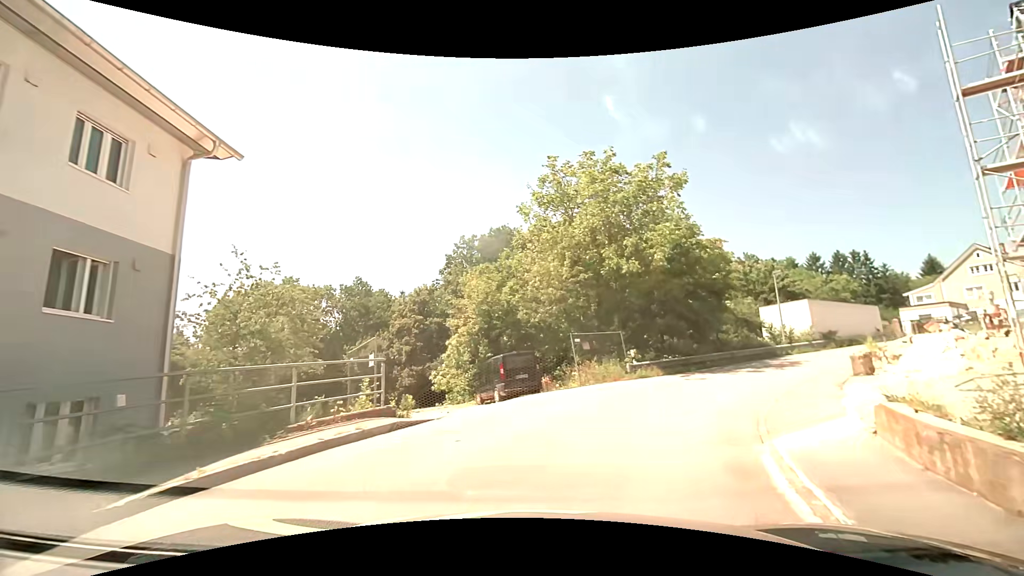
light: Day
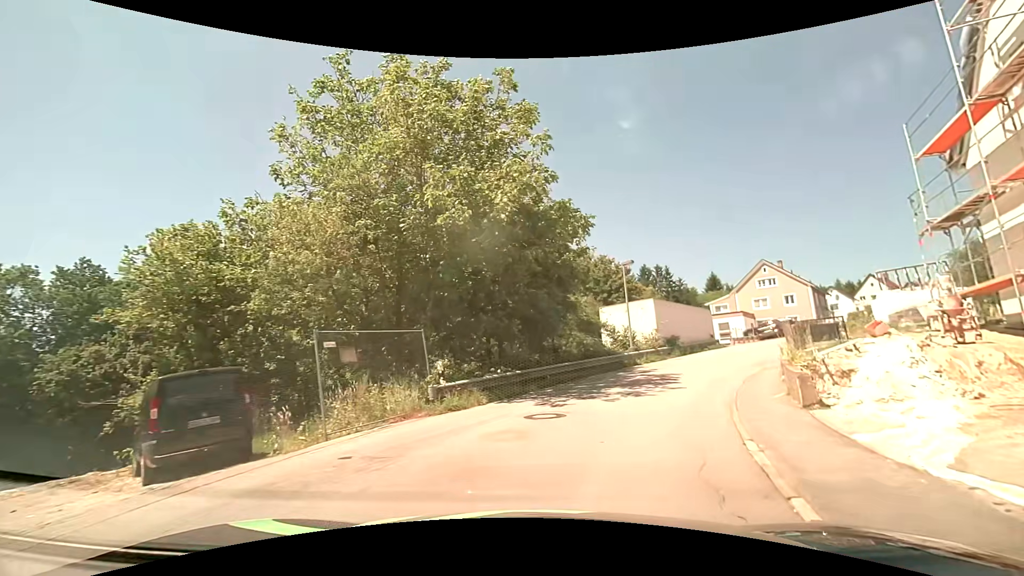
(+1.2, +8.8) m; +18°
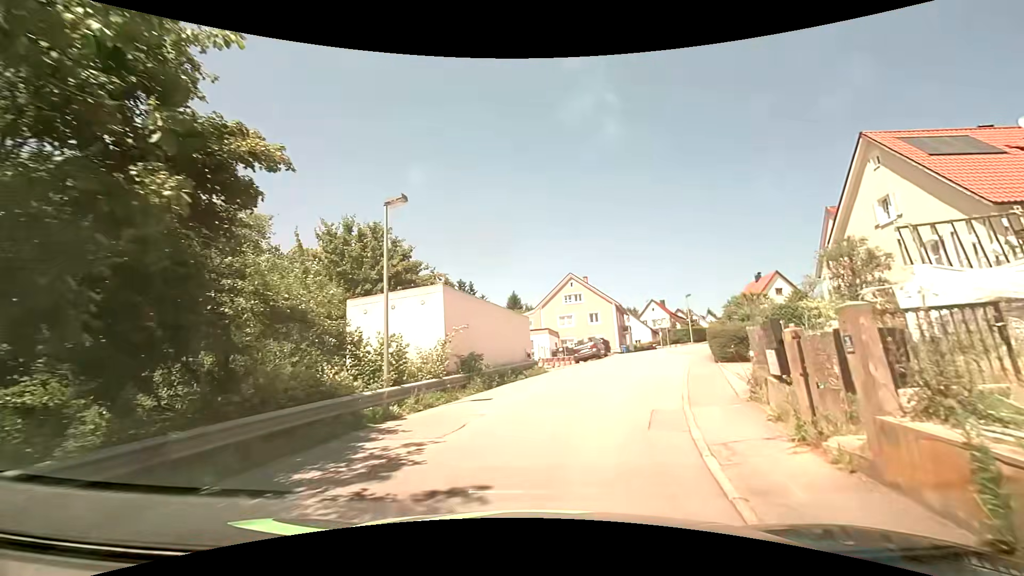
(+2.8, +12.7) m; +23°
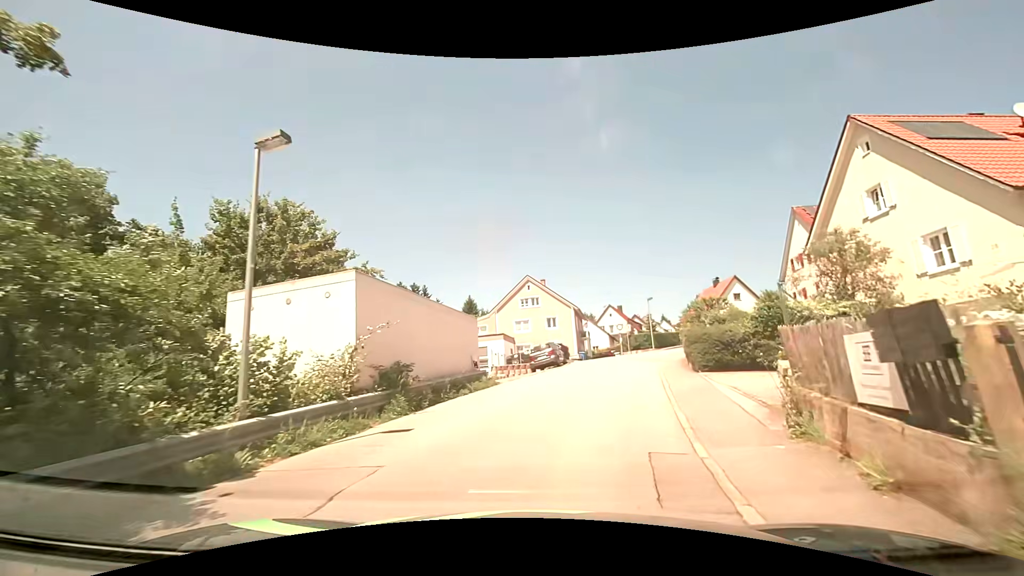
(+0.1, +3.5) m; +5°
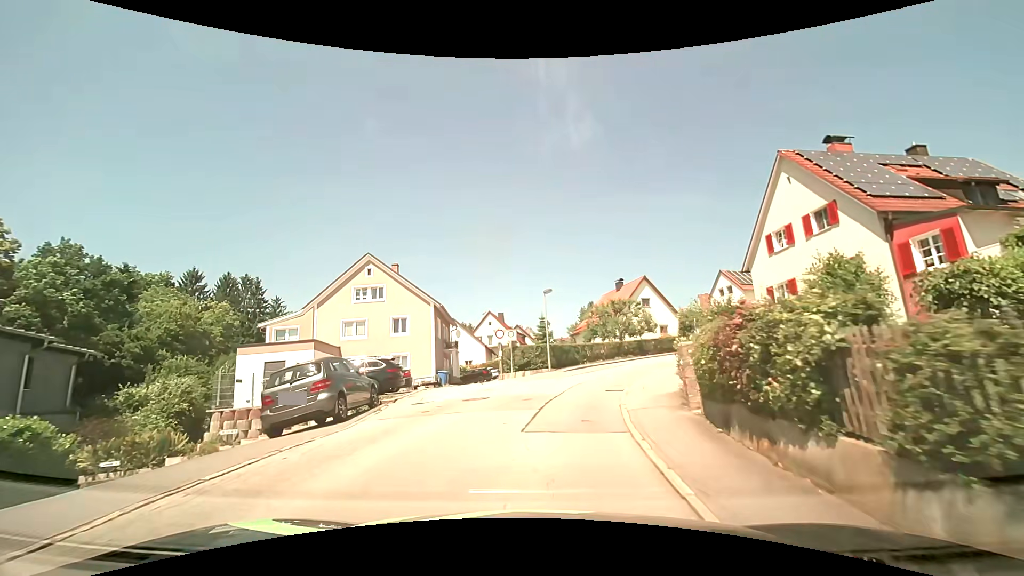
(+2.5, +18.1) m; +13°
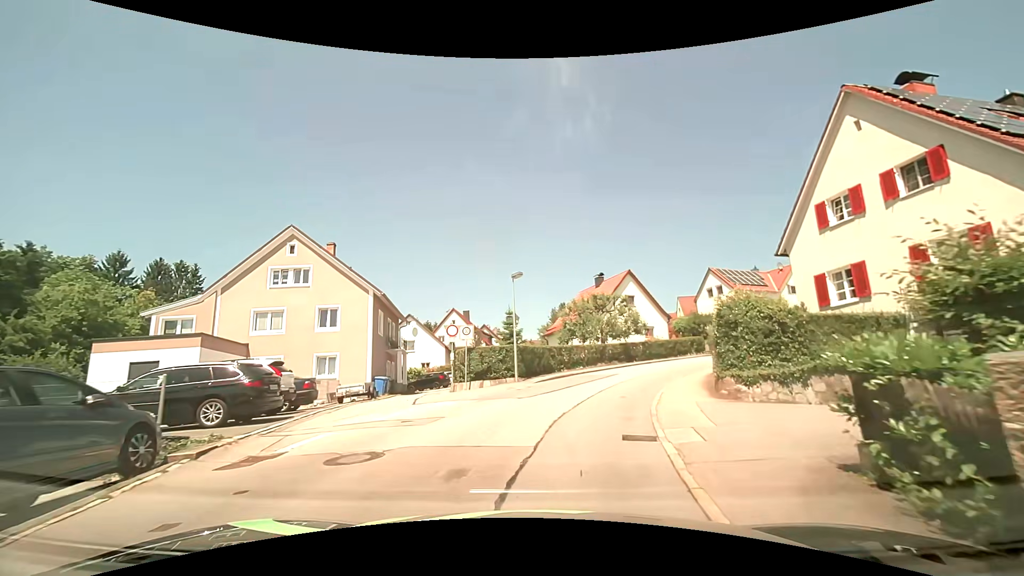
(+0.3, +7.5) m; +4°
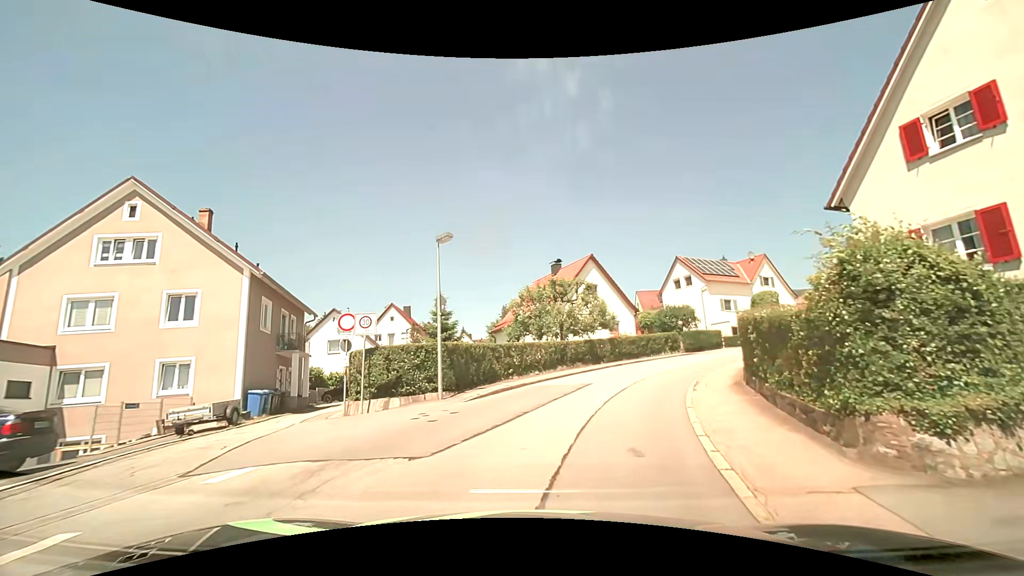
(+0.4, +7.6) m; +5°
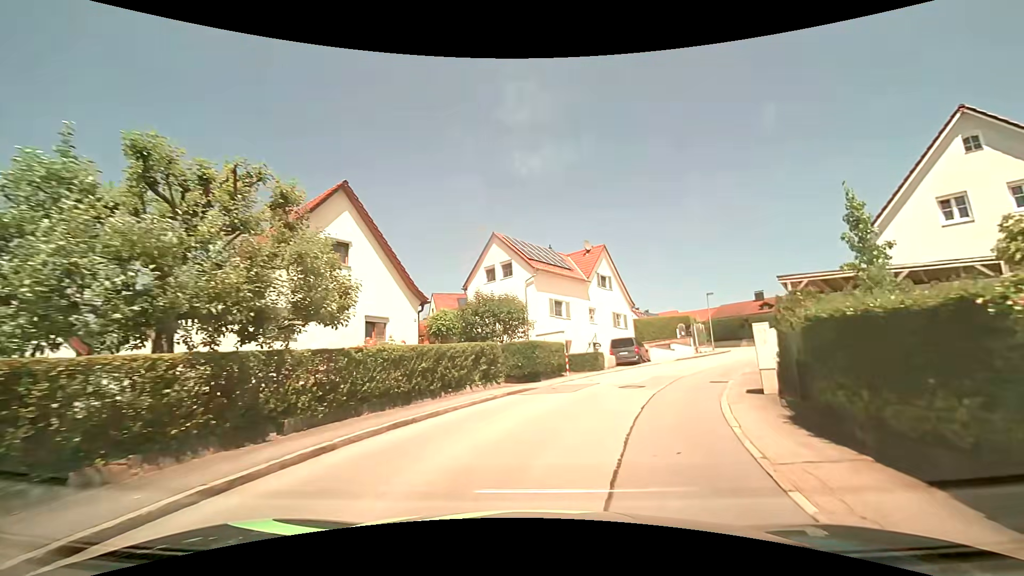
(+3.7, +18.9) m; +23°
(+1, +10) (+5, +19) (+11, +27) (+17, +35) (+21, +44) (+21, +54) (+17, +63) (+12, +72) (+8, +81) (+3, +90) m
